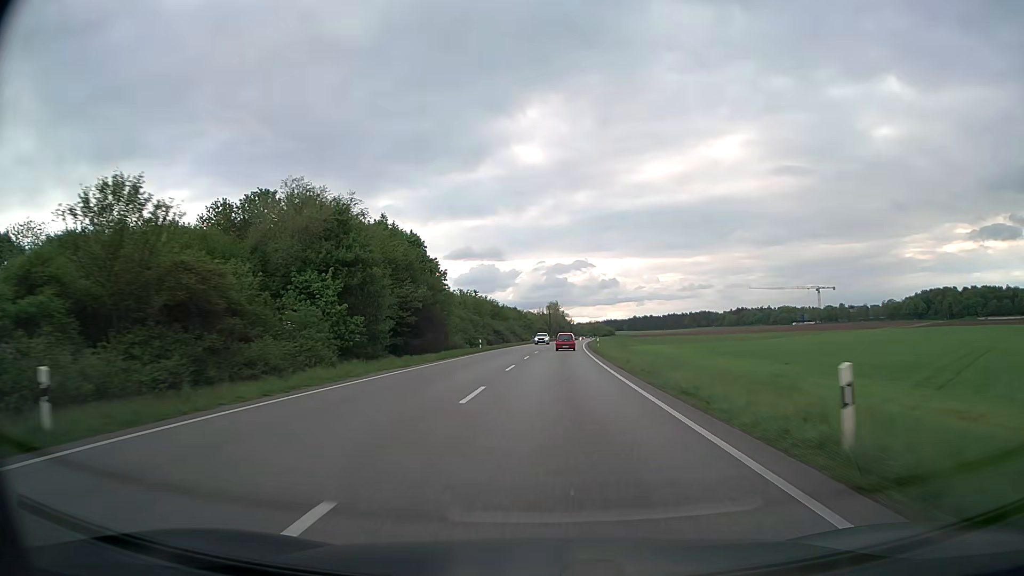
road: trunk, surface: asphalt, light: Day
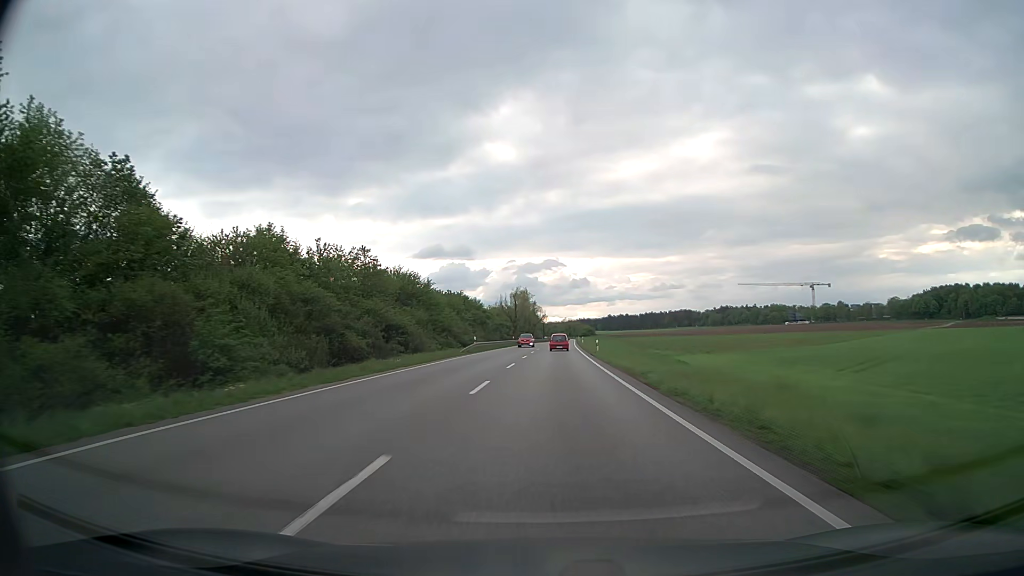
(+1.4, +57.8) m; +3°
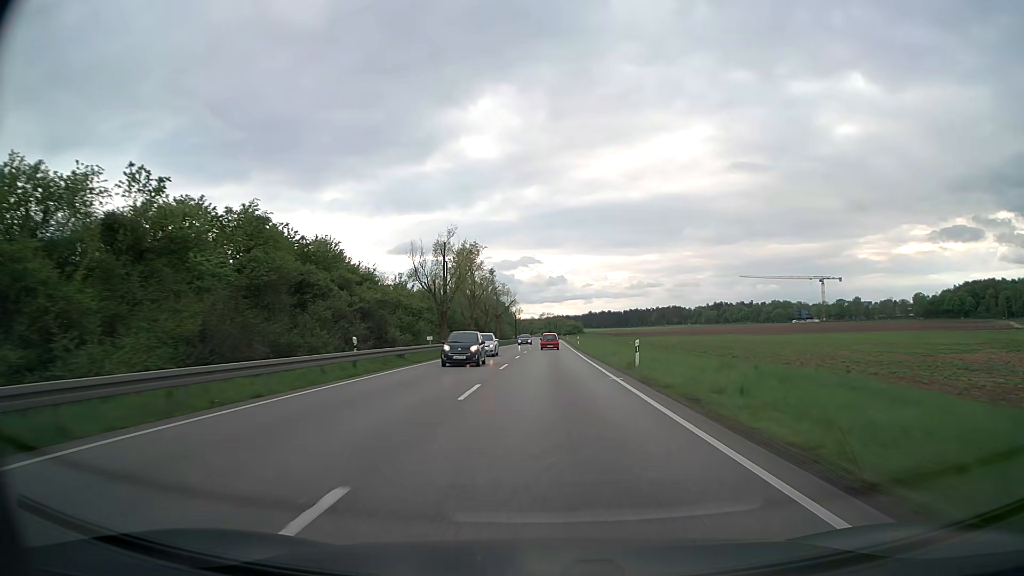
(+1.3, +73.7) m; +2°
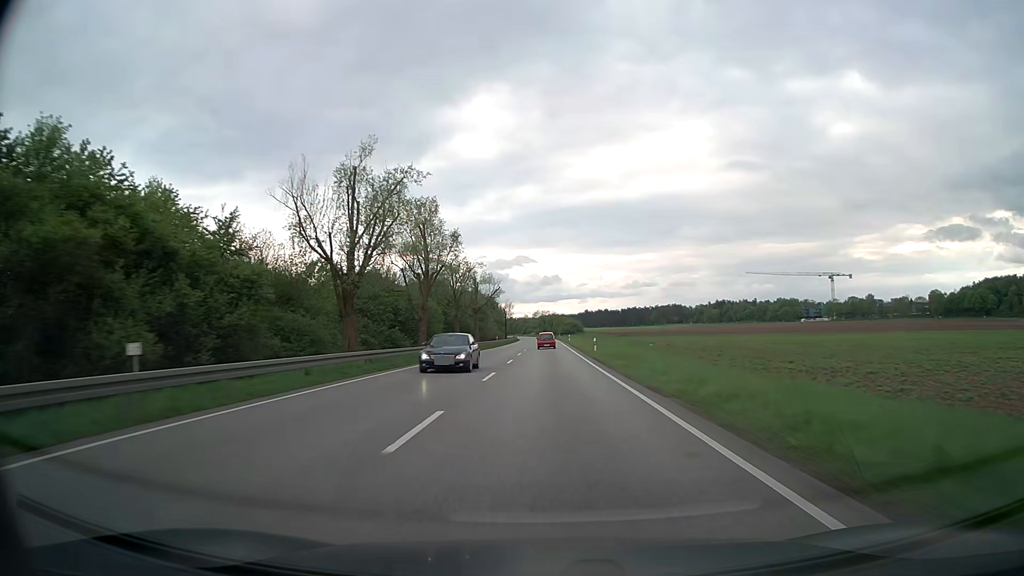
(+0.1, +30.1) m; 0°
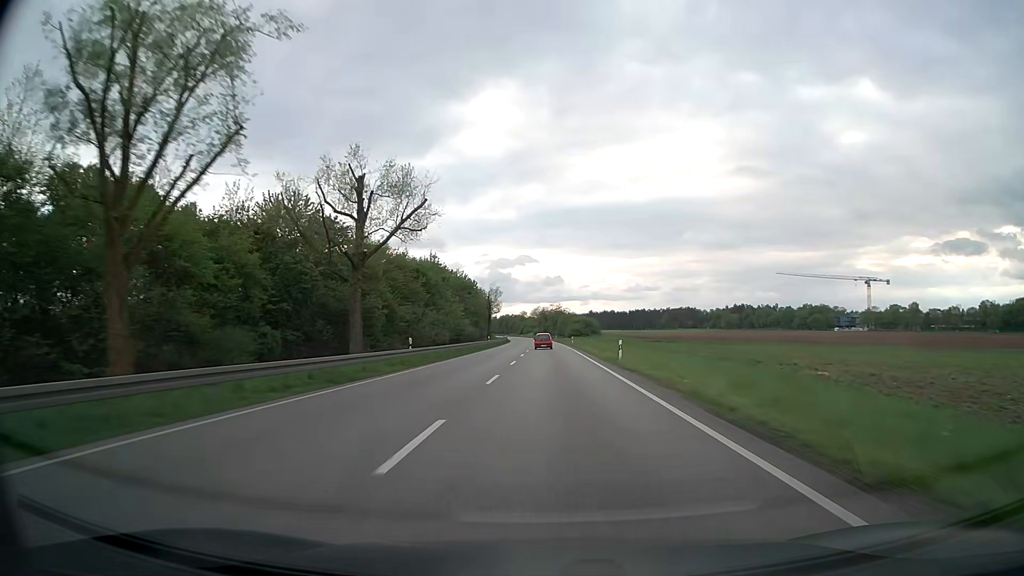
(0.0, +61.2) m; 0°
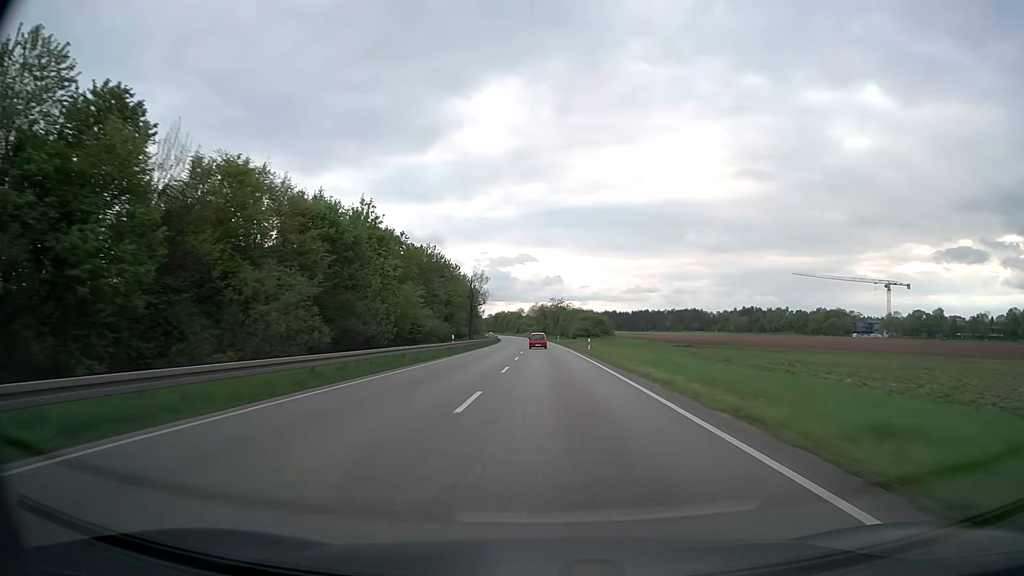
(0.0, +31.1) m; 0°
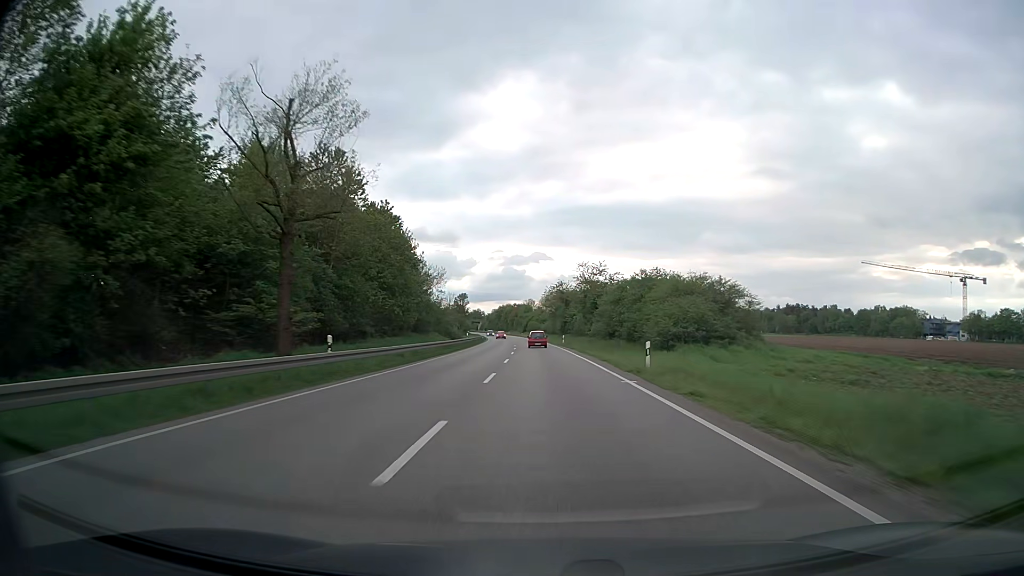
(-0.7, +77.6) m; -1°
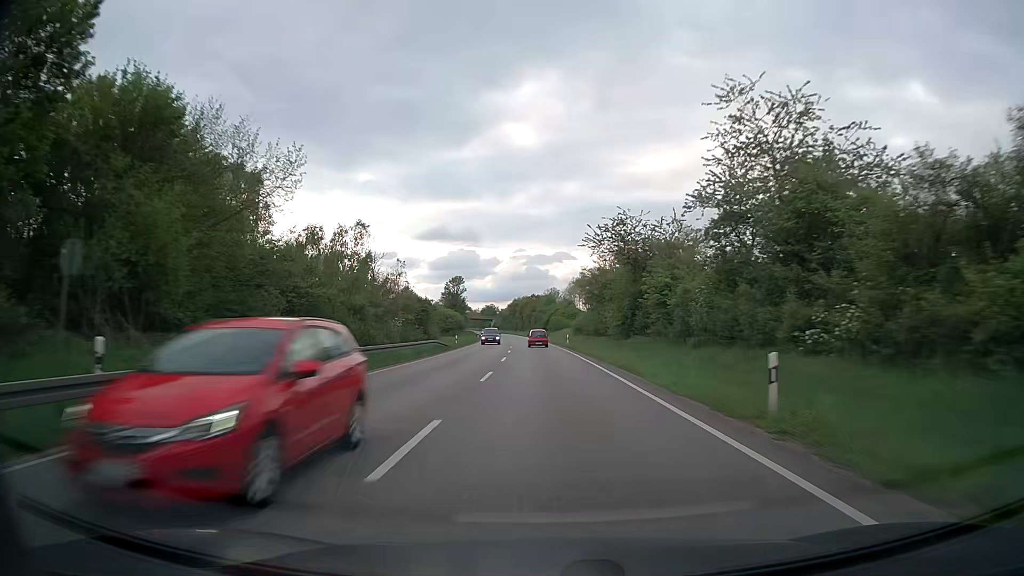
(-0.9, +60.0) m; -2°
(0, +10) (0, +20) (0, +30) (-1, +40) (-1, +50) (-1, +60) (-2, +70) (-2, +80) (-3, +90) (-3, +100) m
